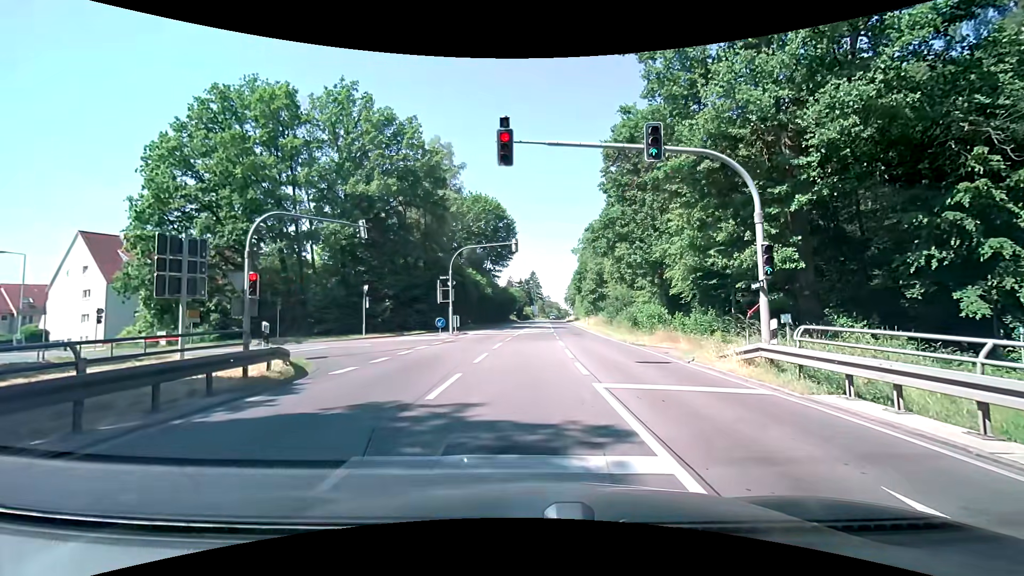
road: secondary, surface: asphalt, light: Day
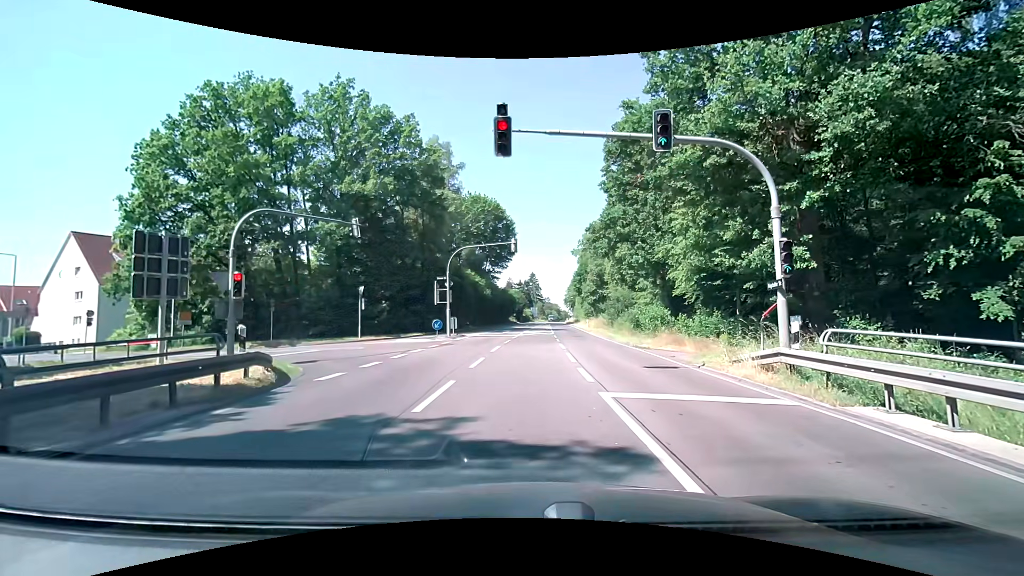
(0.0, +0.8) m; -2°
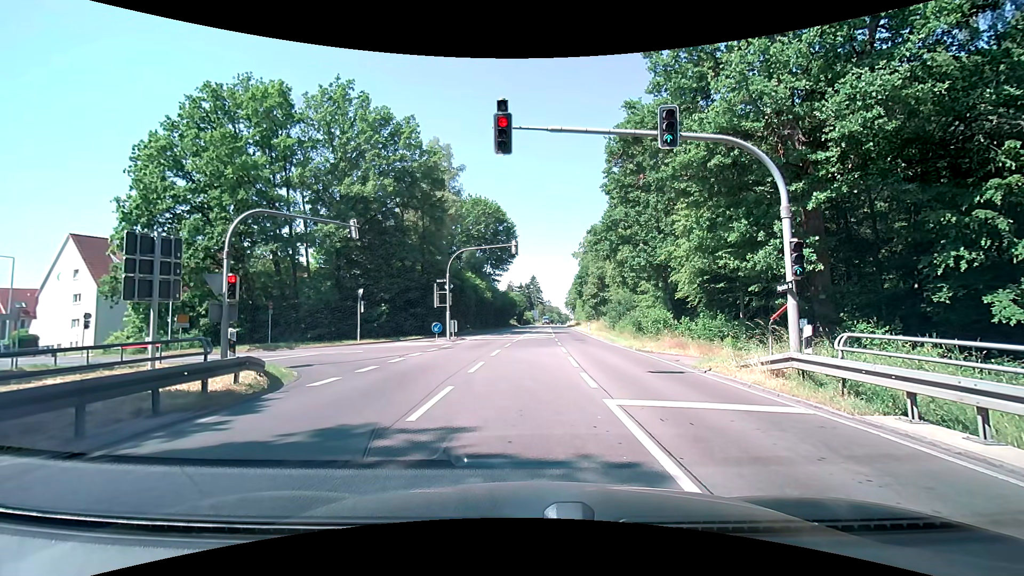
(0.0, +0.4) m; 0°
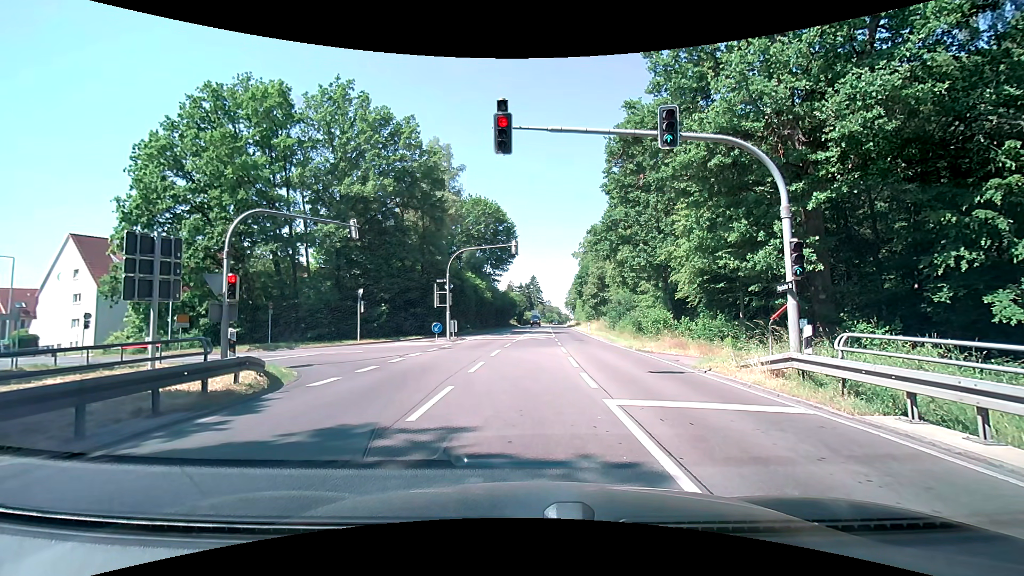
(0.0, 0.0) m; 0°
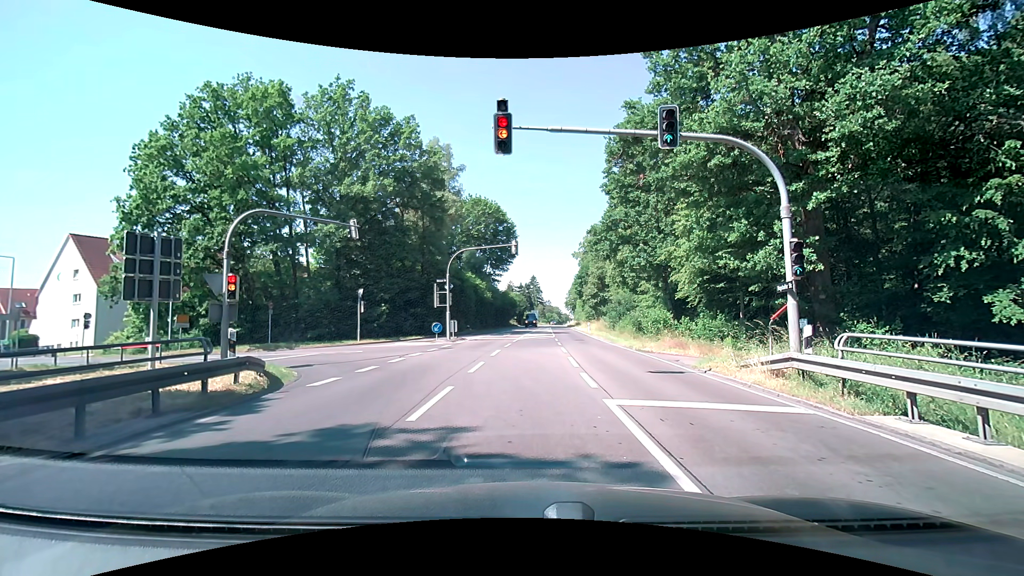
(0.0, 0.0) m; 0°
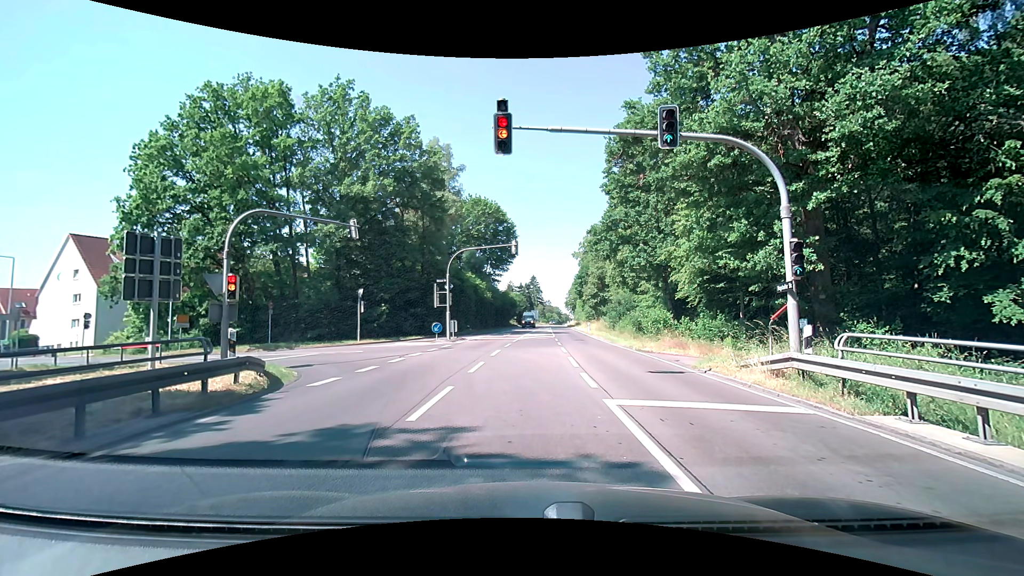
(0.0, 0.0) m; 0°
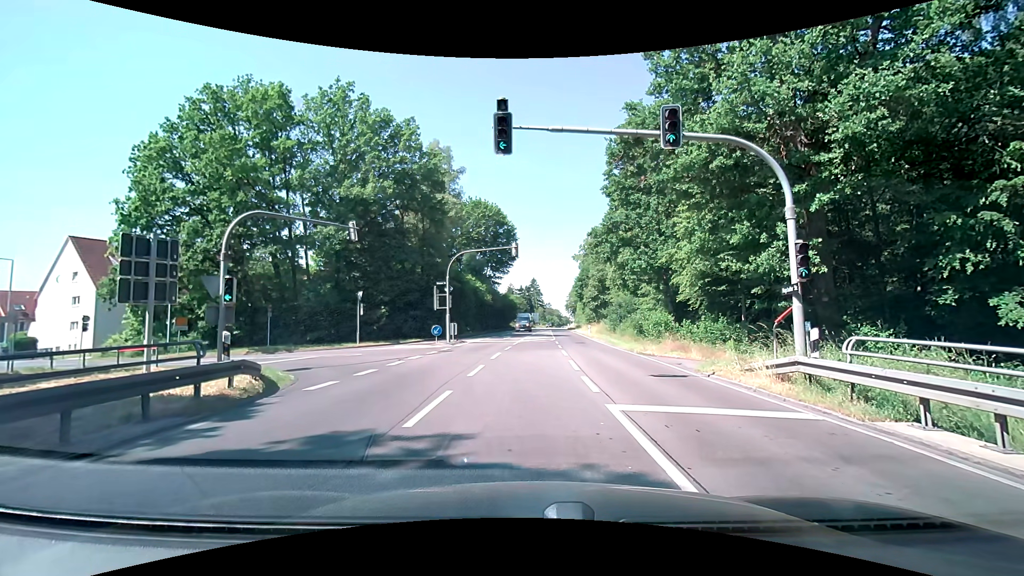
(0.0, +0.2) m; 0°
